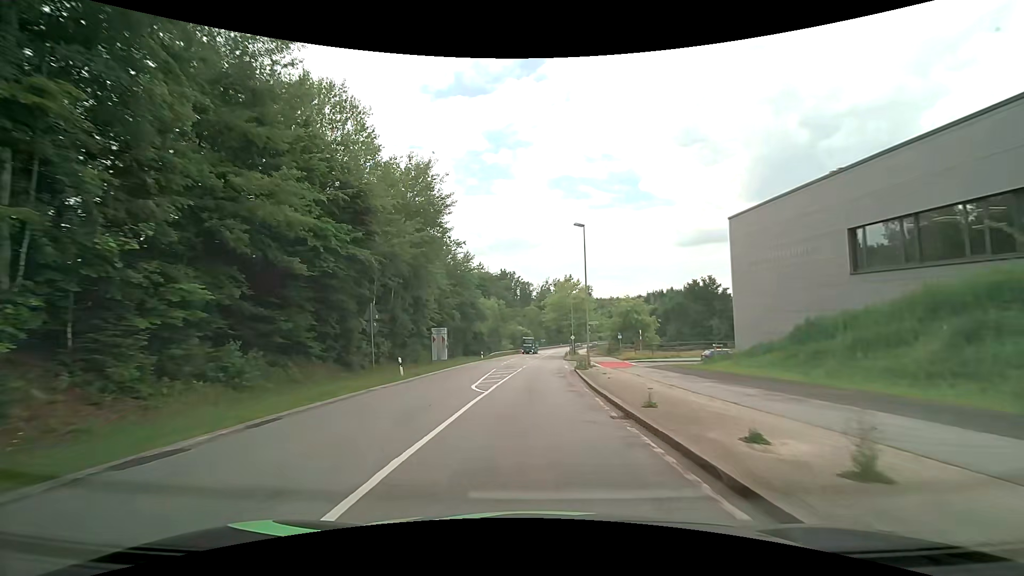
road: secondary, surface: asphalt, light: Day
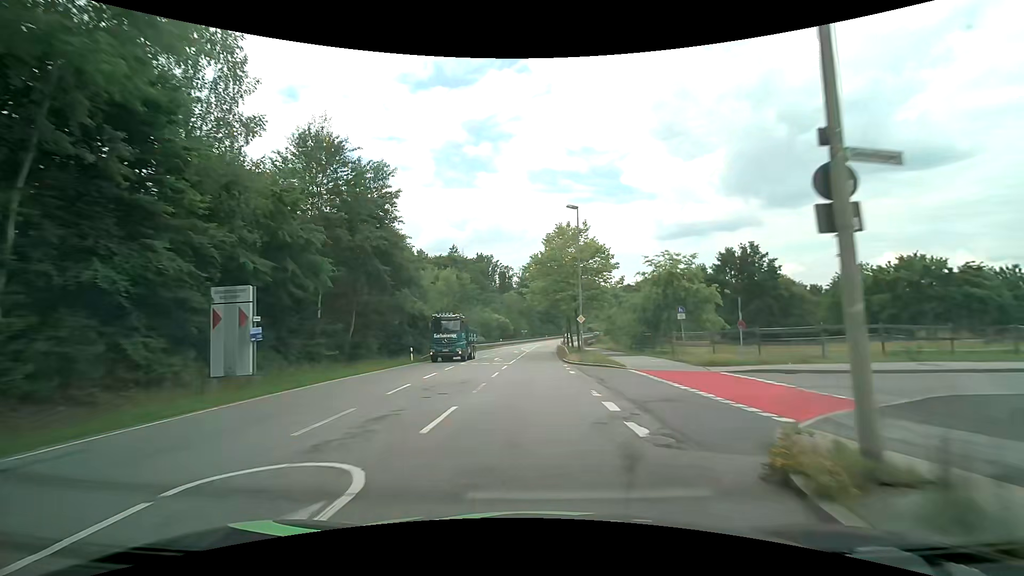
(+0.7, +30.8) m; +2°
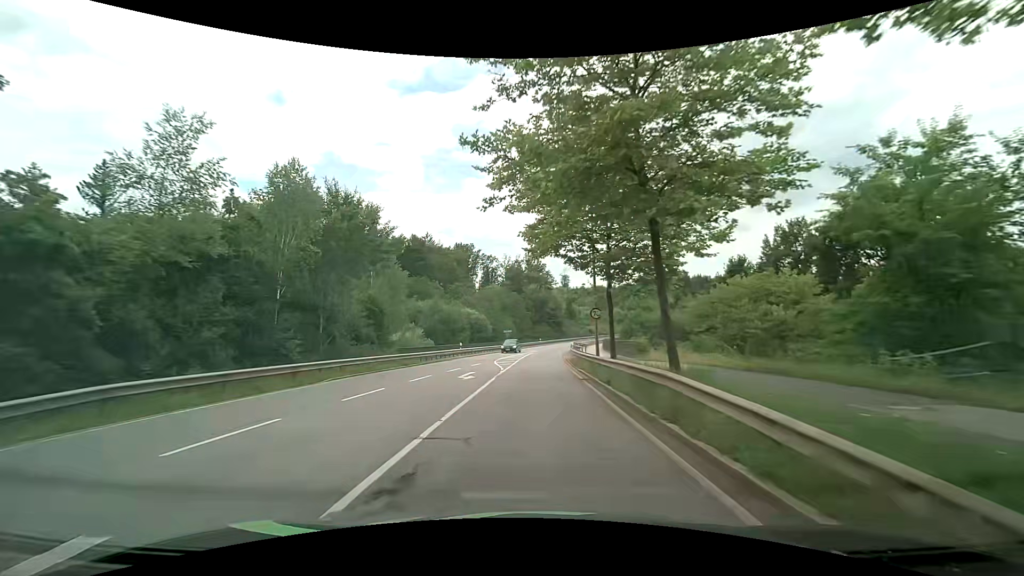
(+0.1, +38.8) m; +1°
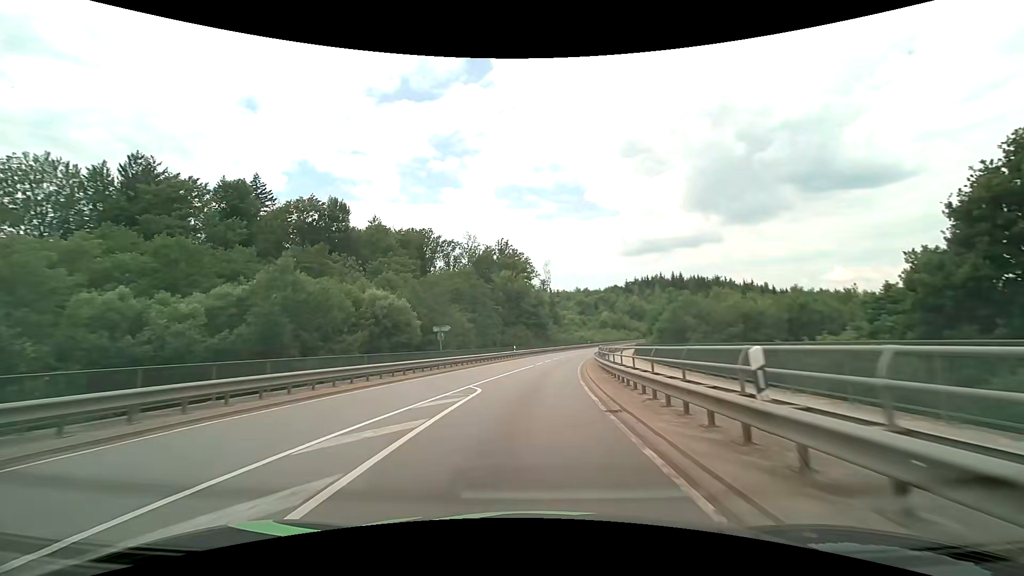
(+0.9, +40.9) m; +2°
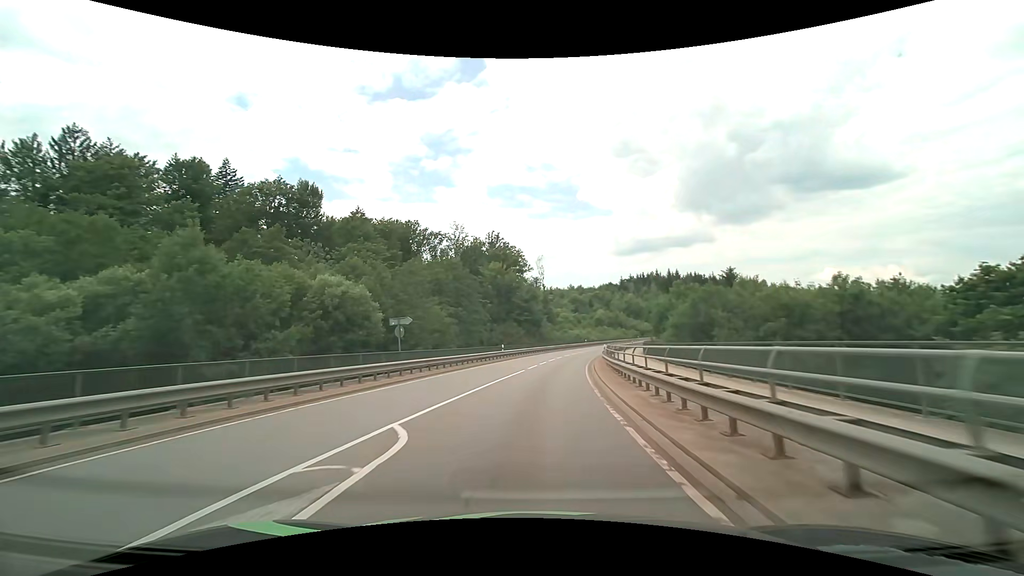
(+0.1, +8.8) m; +1°
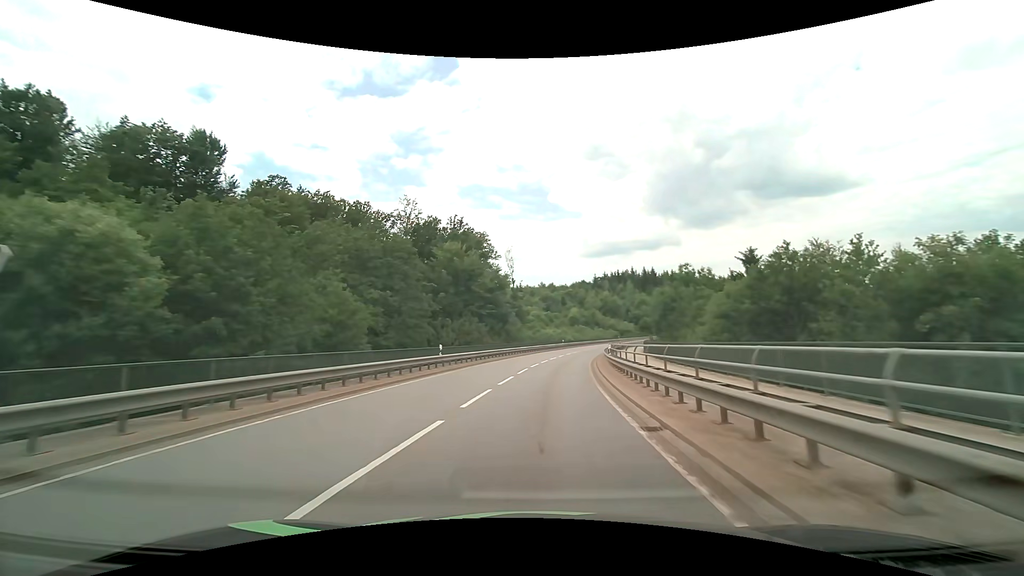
(+0.6, +18.0) m; +4°
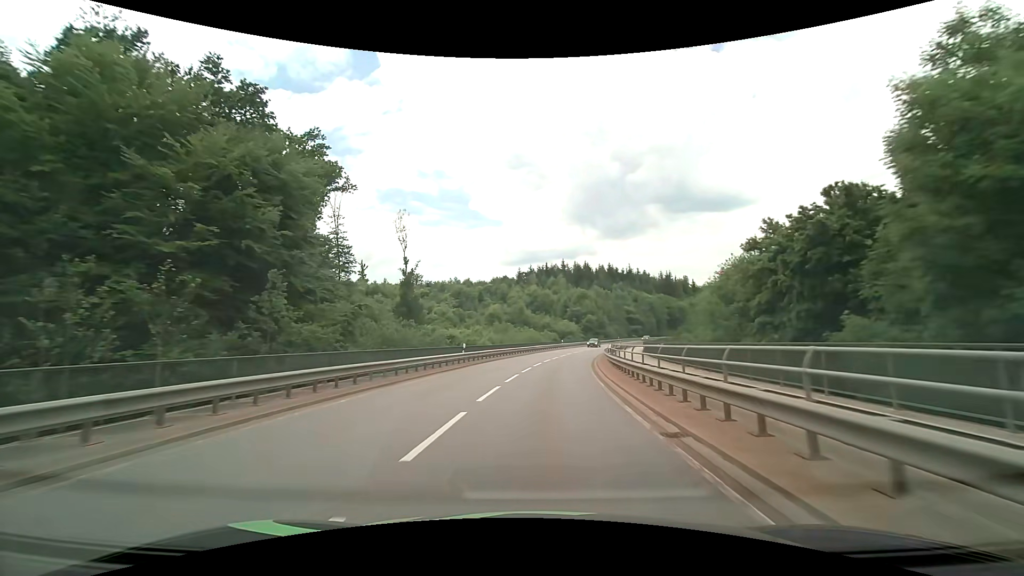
(+3.8, +46.8) m; +9°
